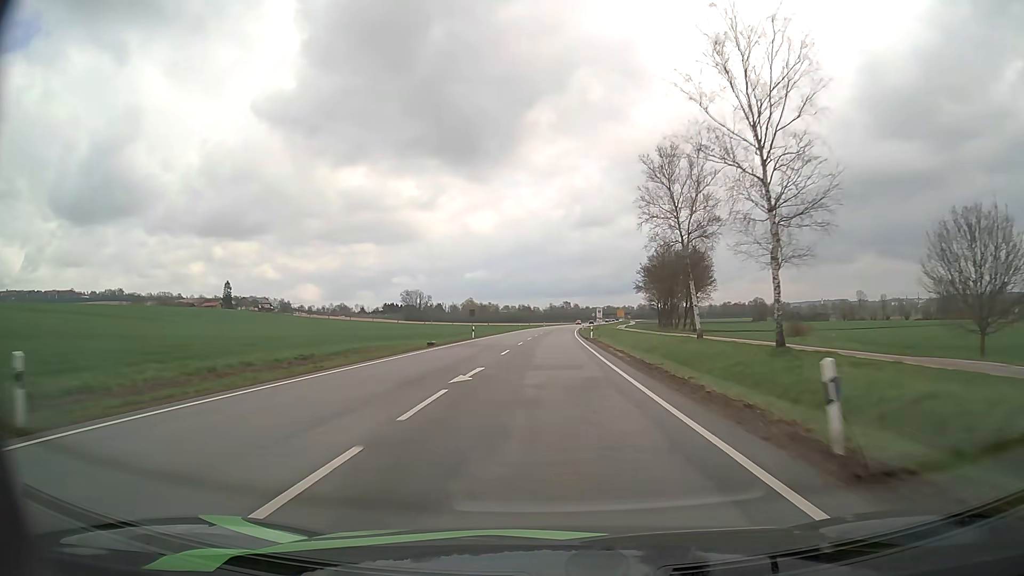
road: primary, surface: asphalt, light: Day
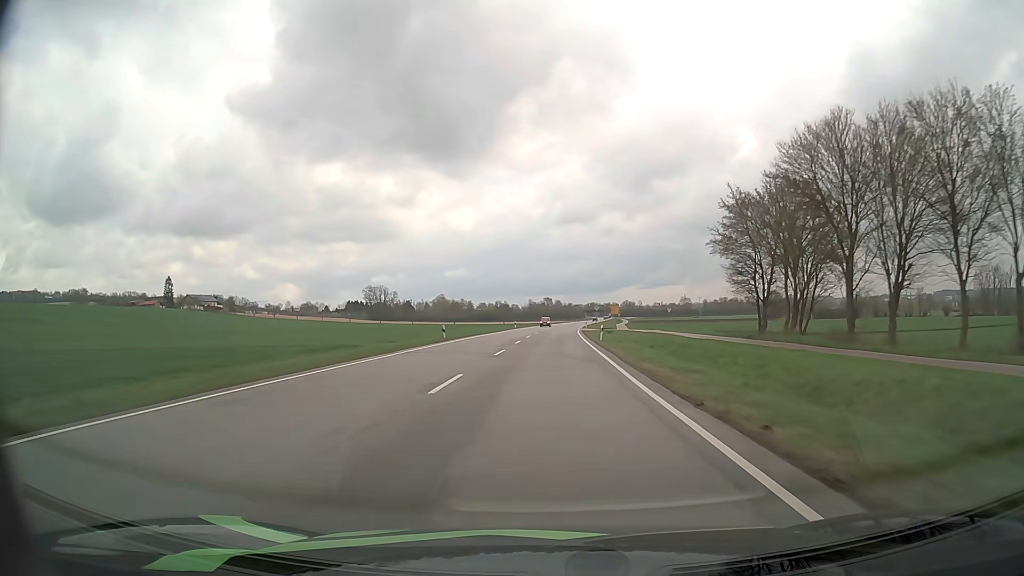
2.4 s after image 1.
(+0.8, +63.9) m; +2°
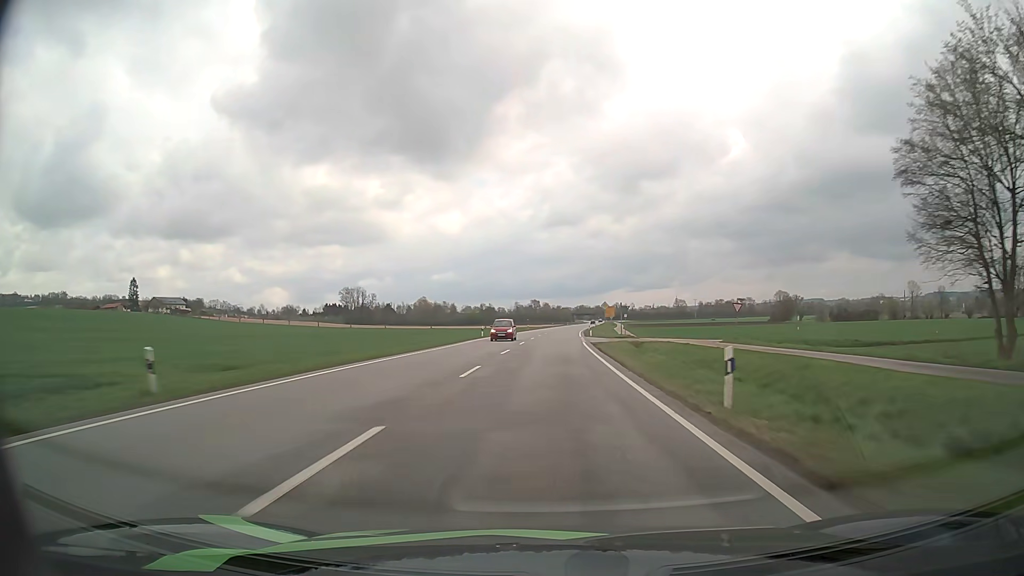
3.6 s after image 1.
(+0.3, +31.9) m; +1°
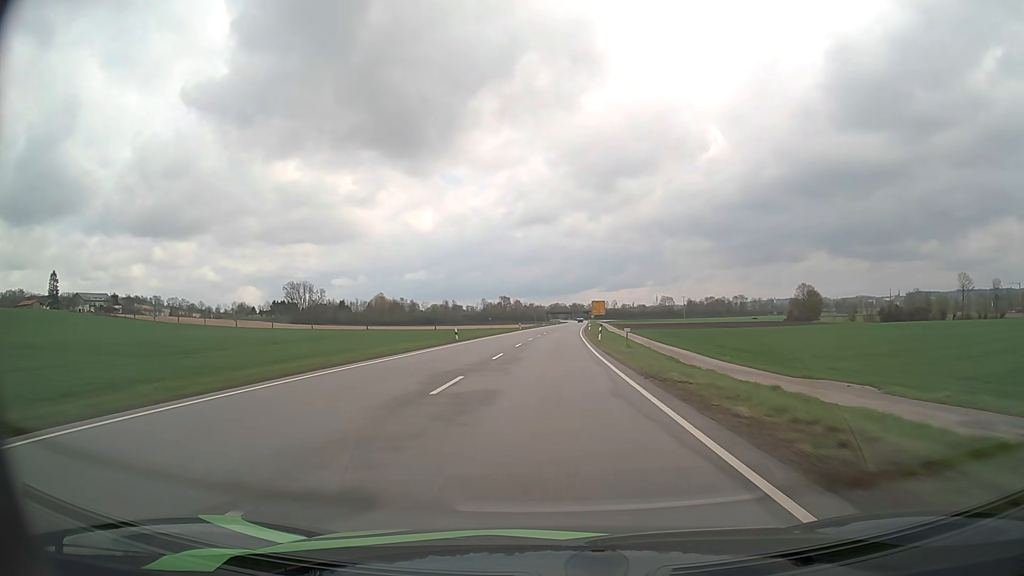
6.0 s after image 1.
(+1.2, +63.8) m; +2°
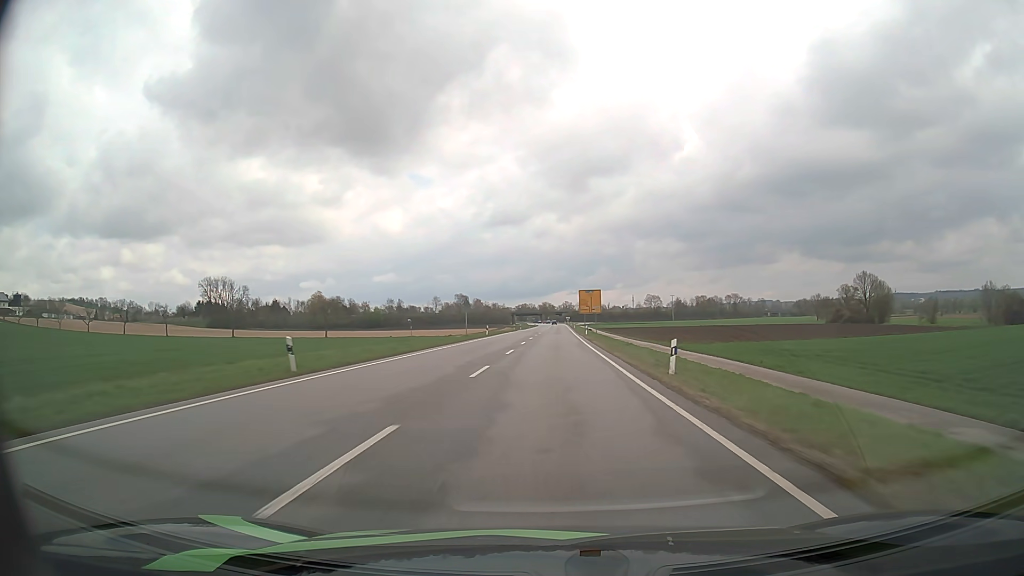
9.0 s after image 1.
(+1.9, +79.7) m; +3°
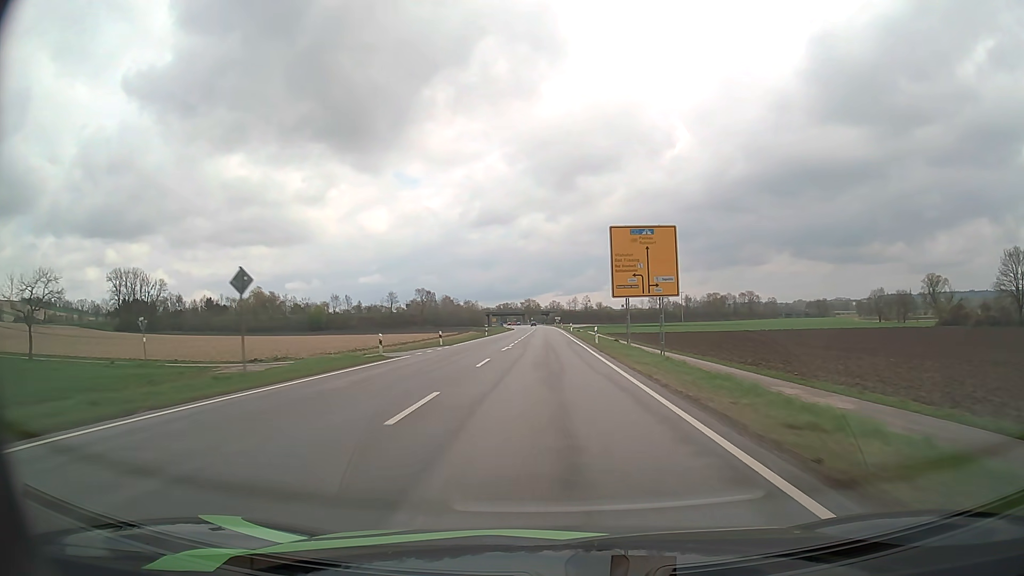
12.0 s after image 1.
(+1.1, +79.7) m; +1°
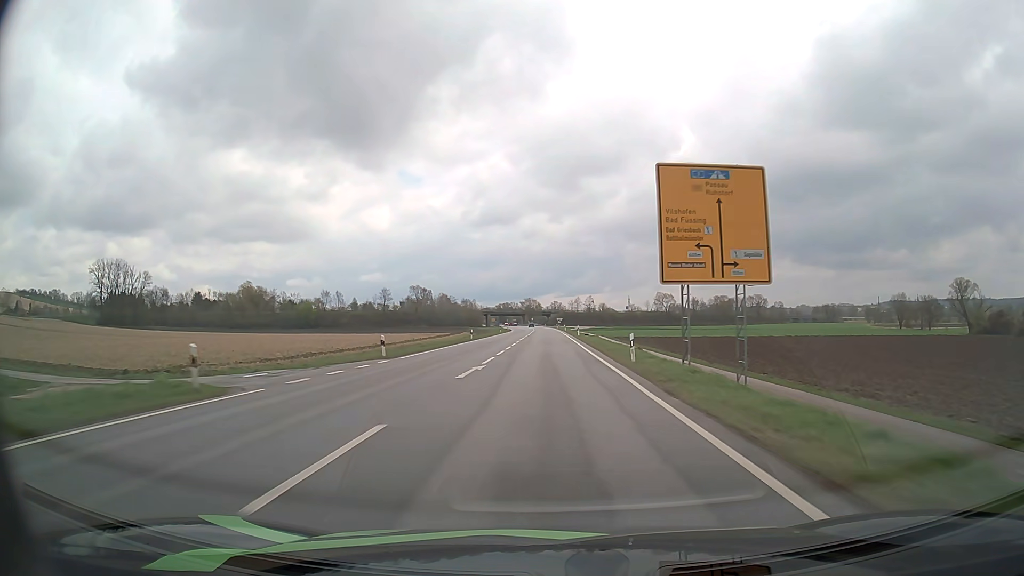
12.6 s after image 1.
(0.0, +16.0) m; 0°
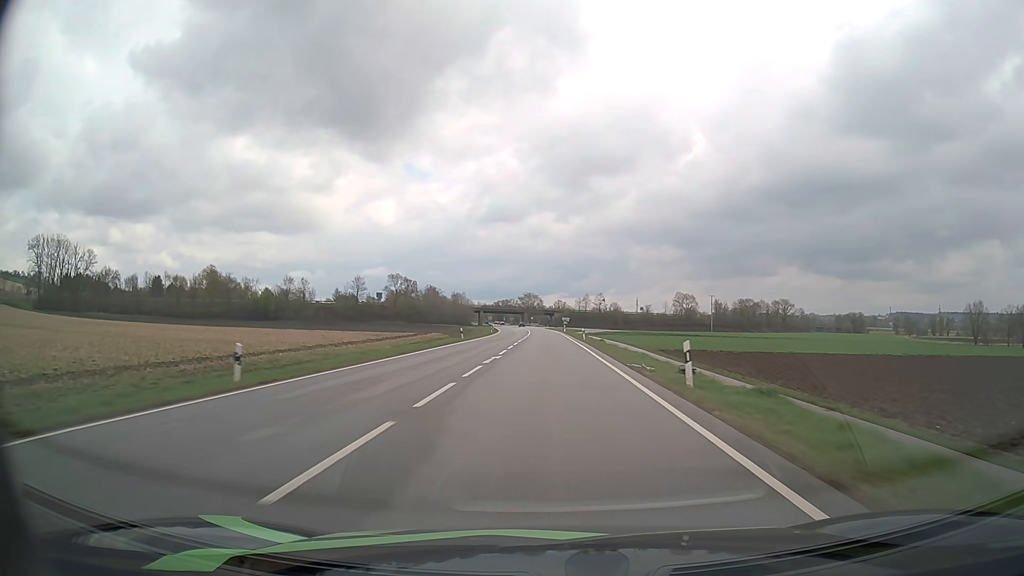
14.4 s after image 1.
(-0.1, +47.8) m; 0°
(0, +10) (0, +20) (0, +30) (0, +40) (0, +50) (0, +60) (0, +70) (0, +80) (-1, +90) (-1, +100) m
